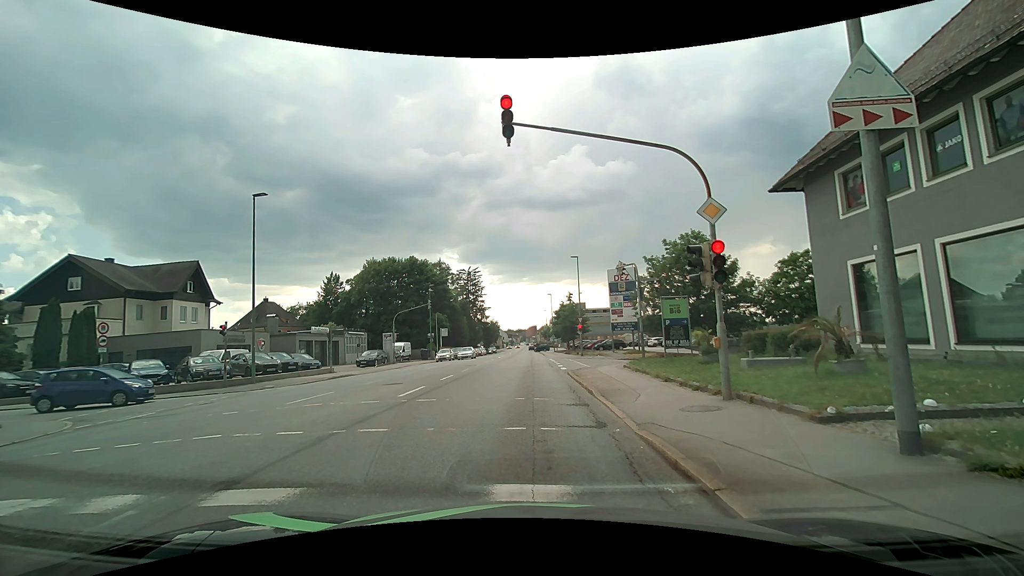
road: tertiary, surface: asphalt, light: Day
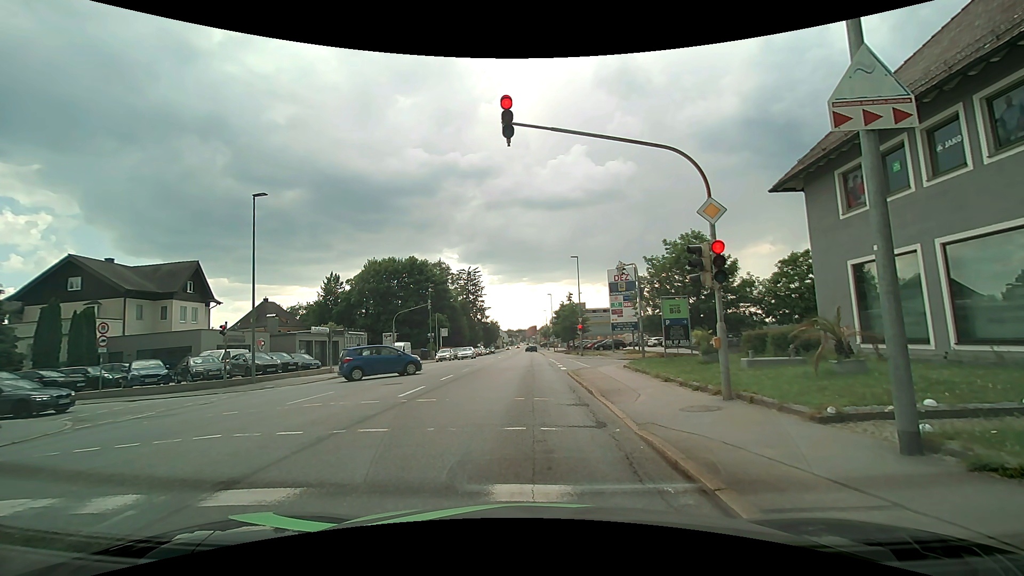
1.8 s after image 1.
(0.0, 0.0) m; 0°
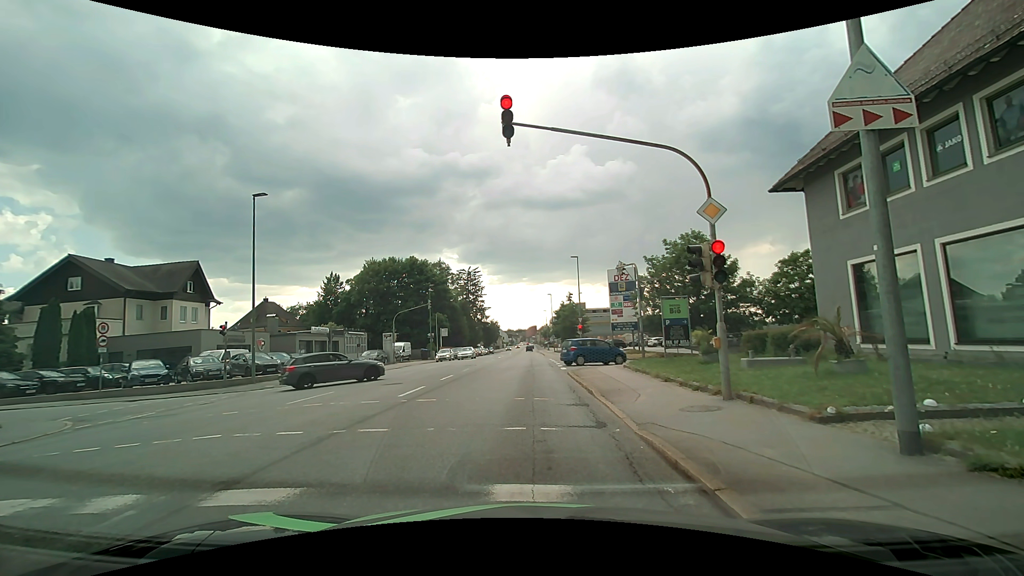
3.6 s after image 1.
(0.0, 0.0) m; 0°
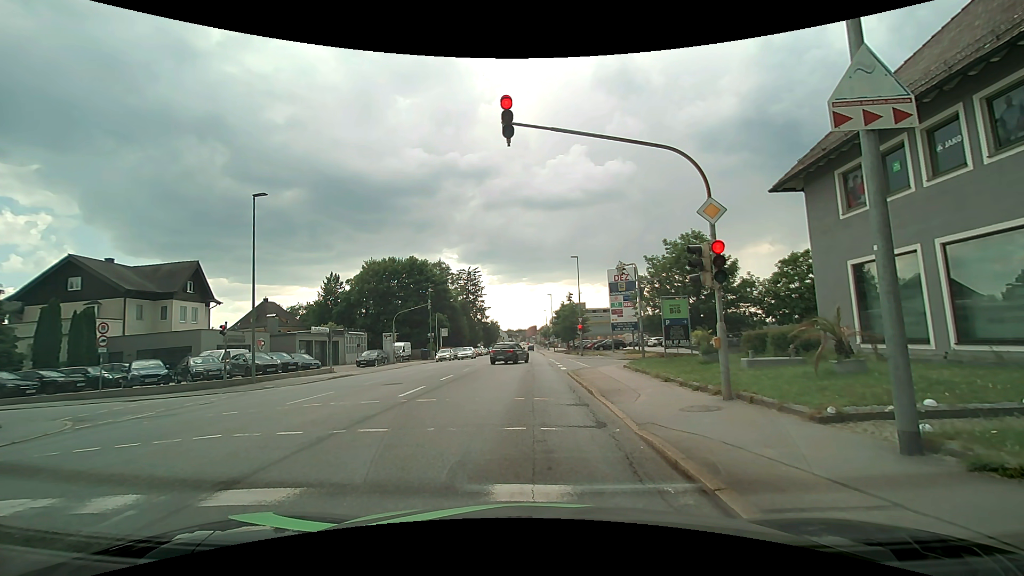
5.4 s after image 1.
(0.0, 0.0) m; 0°
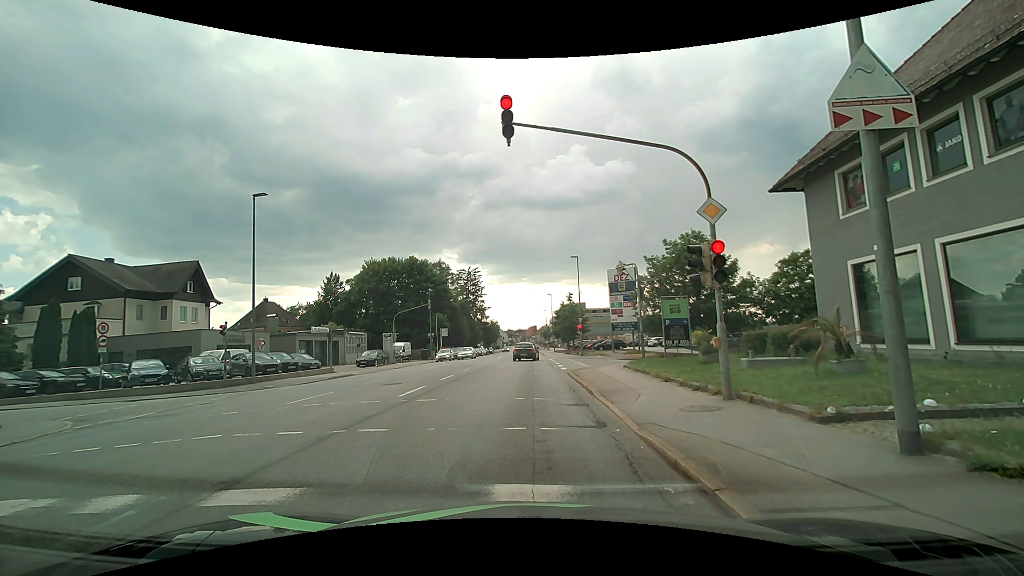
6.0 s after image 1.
(0.0, 0.0) m; 0°
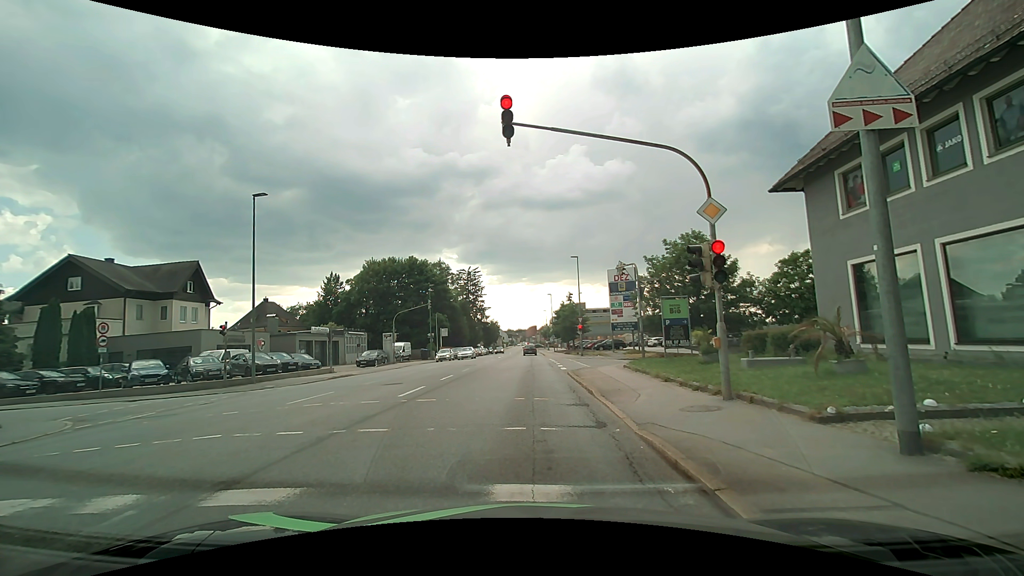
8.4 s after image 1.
(0.0, 0.0) m; 0°
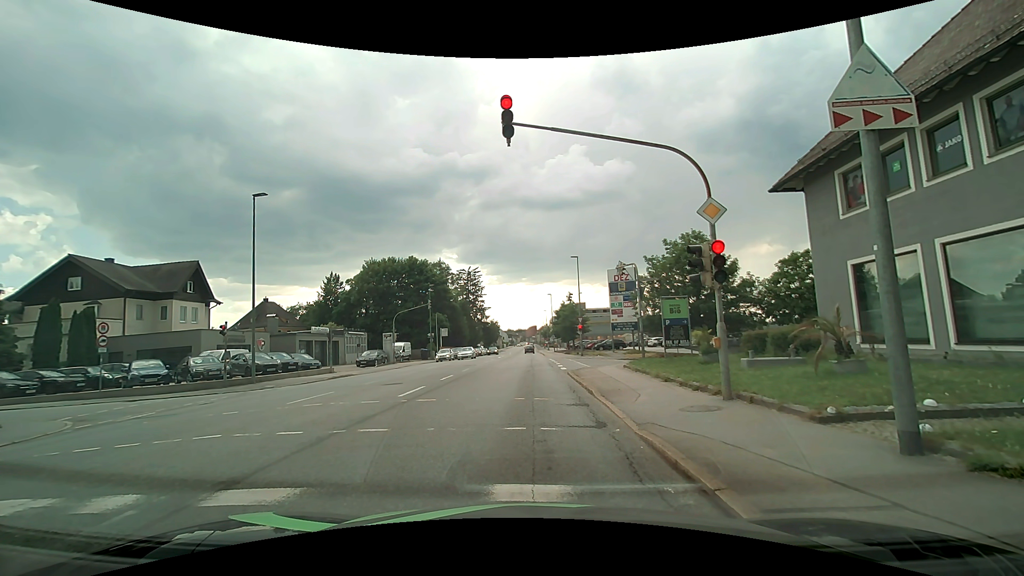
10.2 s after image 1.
(0.0, 0.0) m; 0°
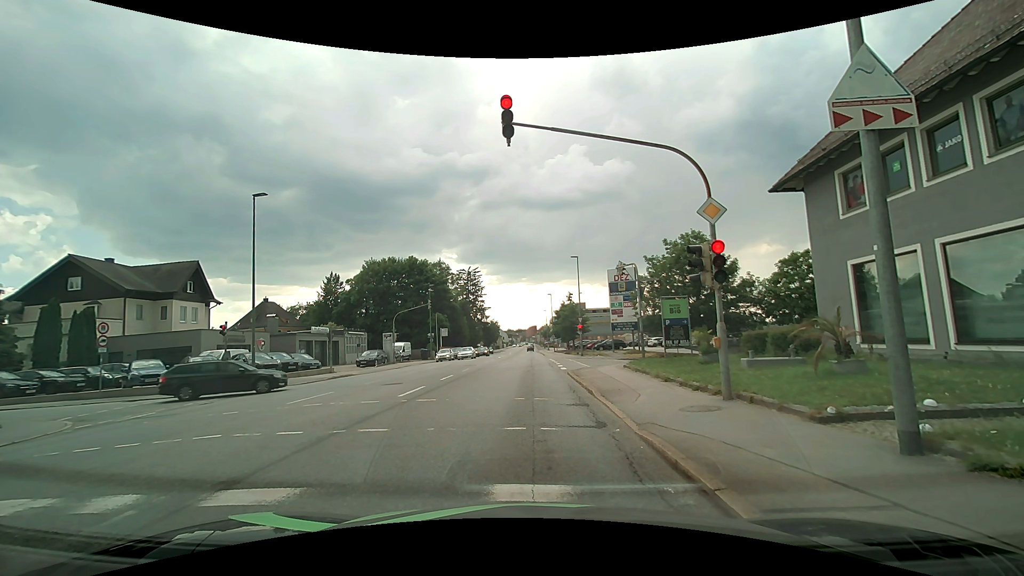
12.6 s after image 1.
(0.0, 0.0) m; 0°
(0, +10) (-1, +20) (-1, +30) (-1, +40) (-1, +50) (-1, +60) (-2, +70) (-2, +80) (-2, +90) (-3, +100) m
